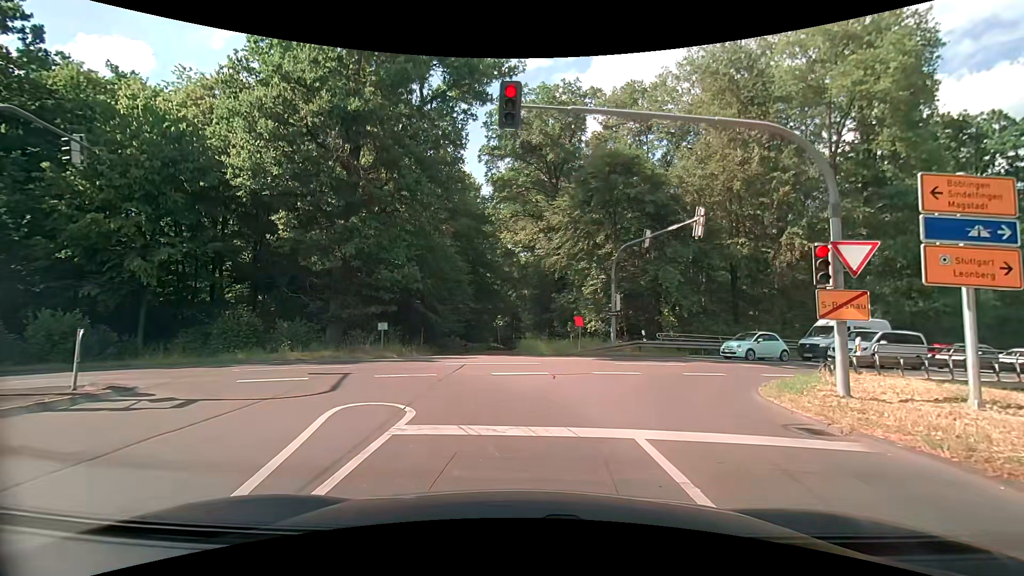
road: tertiary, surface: asphalt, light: Day
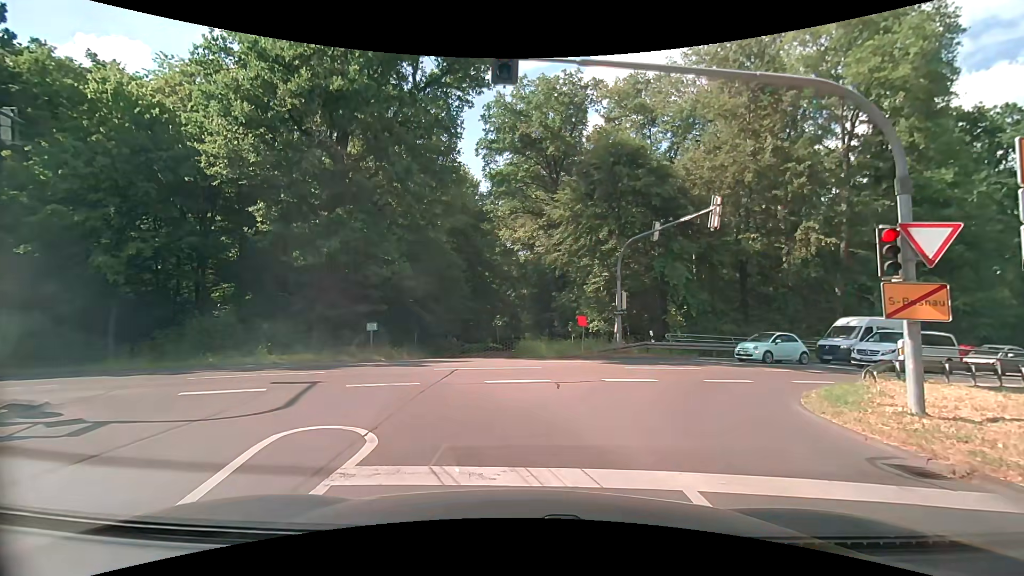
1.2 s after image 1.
(0.0, +1.7) m; +1°
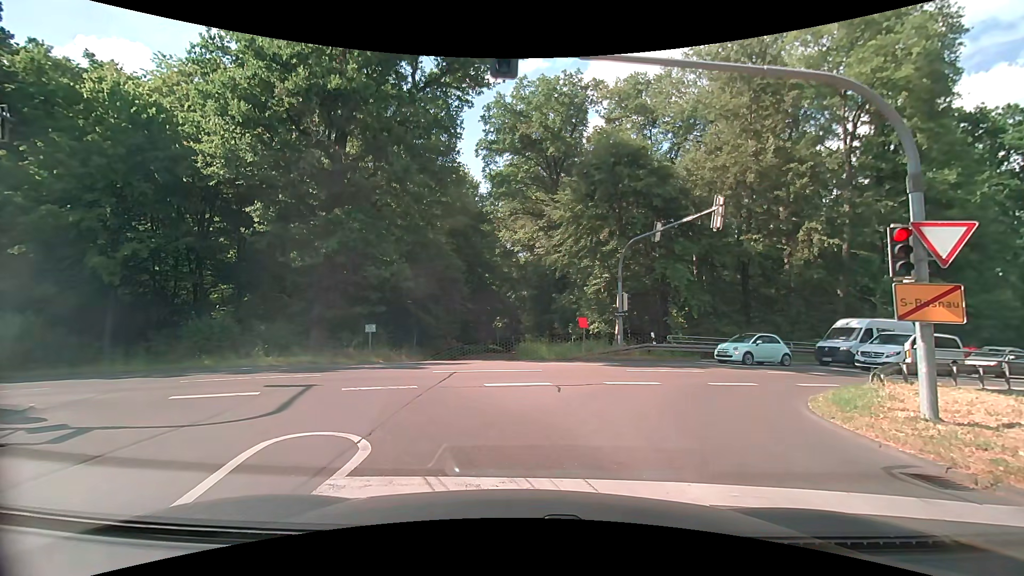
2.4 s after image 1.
(0.0, +0.3) m; 0°
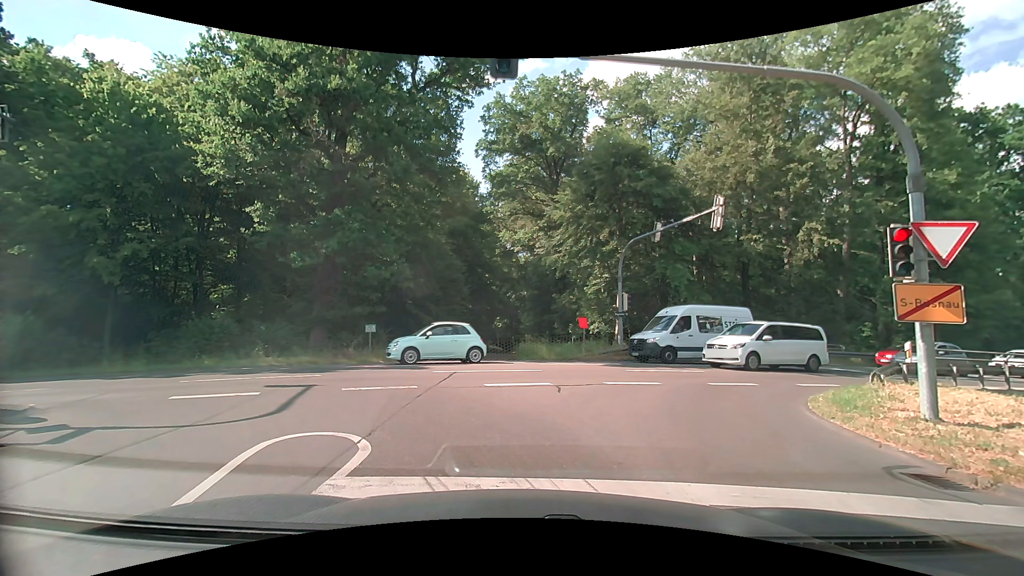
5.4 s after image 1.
(0.0, +0.1) m; 0°
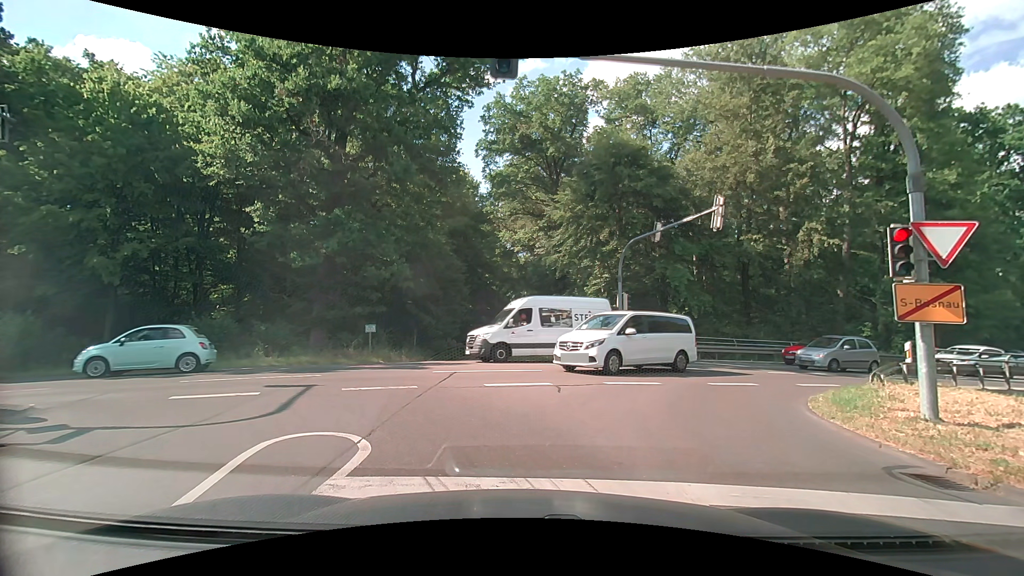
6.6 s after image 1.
(0.0, 0.0) m; 0°
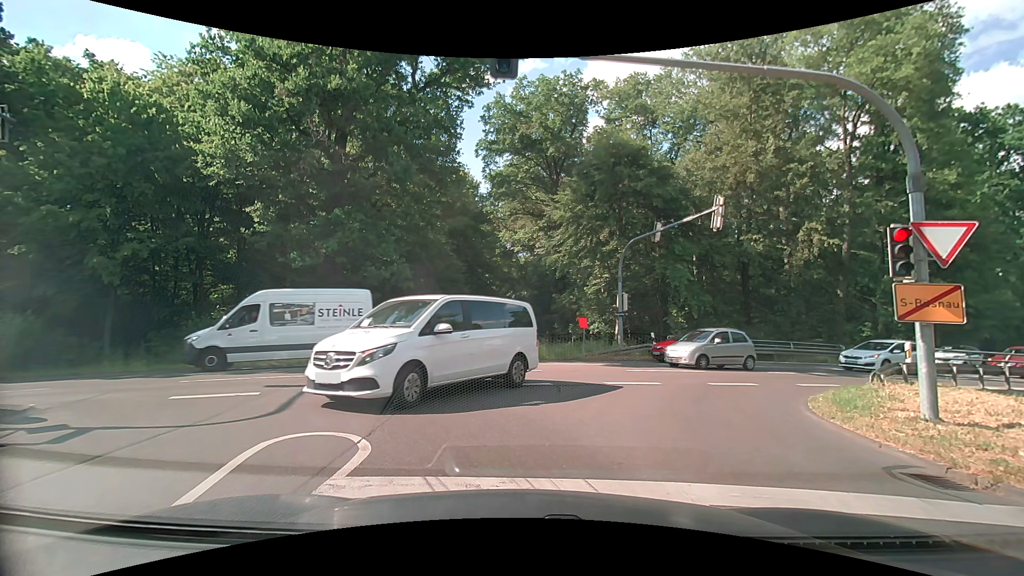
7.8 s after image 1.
(0.0, 0.0) m; 0°
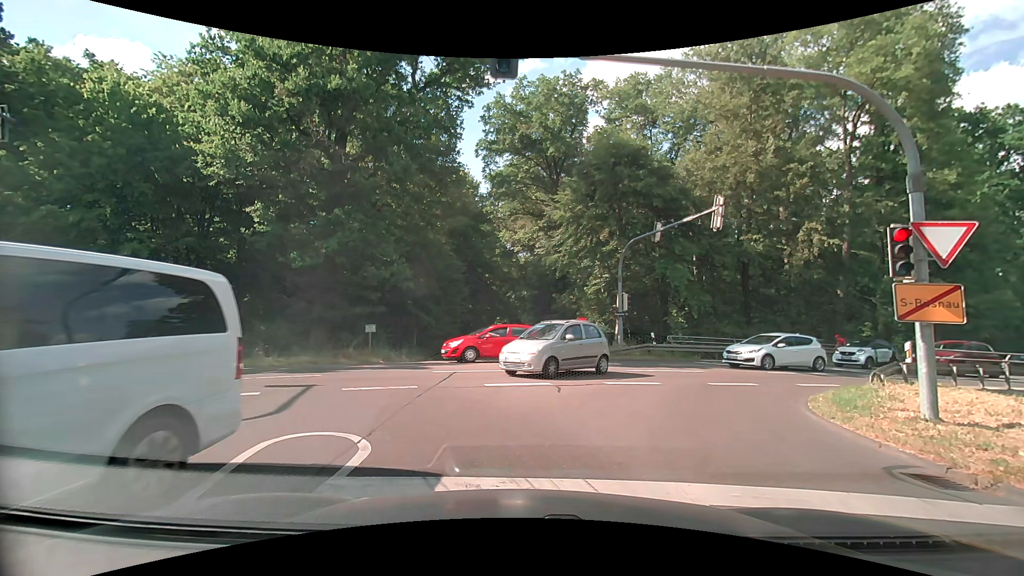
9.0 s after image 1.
(0.0, 0.0) m; 0°
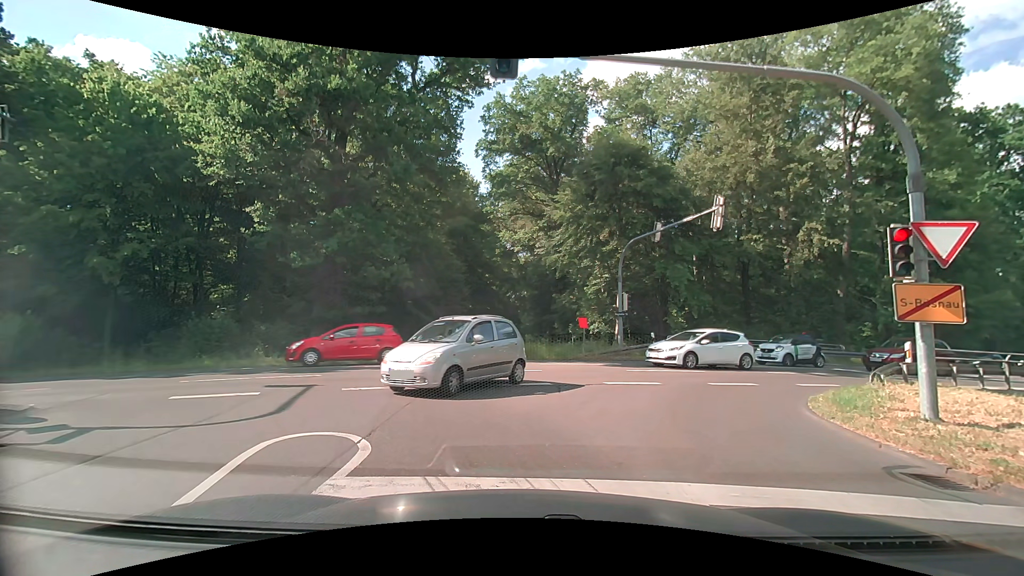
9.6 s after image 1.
(0.0, 0.0) m; 0°
(-2, +10) (-9, +16) (-19, +14) (-29, +11) (-38, +7) (-47, +4) (-56, 0) (-66, -4) (-75, -8) (-84, -11) m
